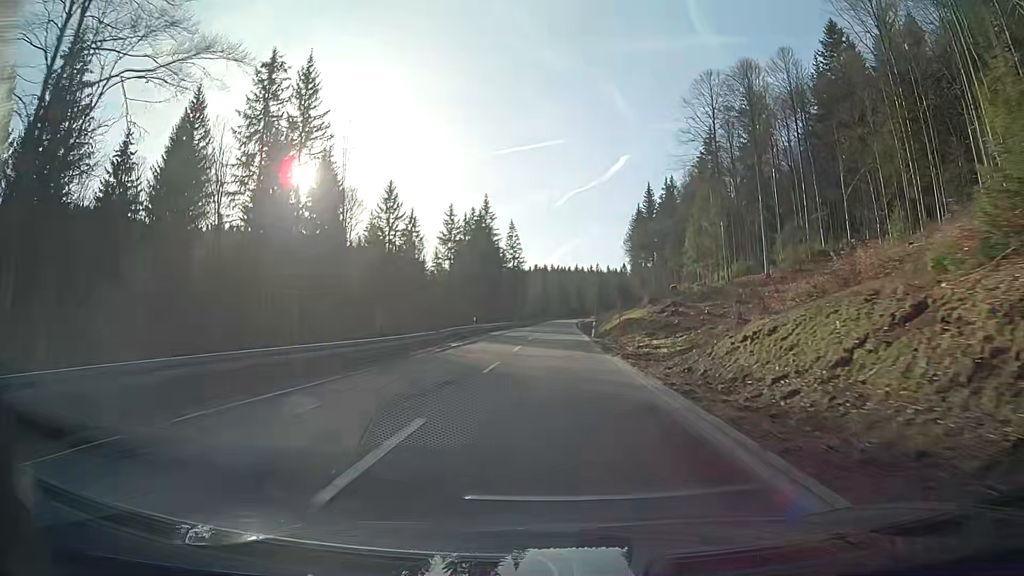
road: secondary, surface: asphalt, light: Day
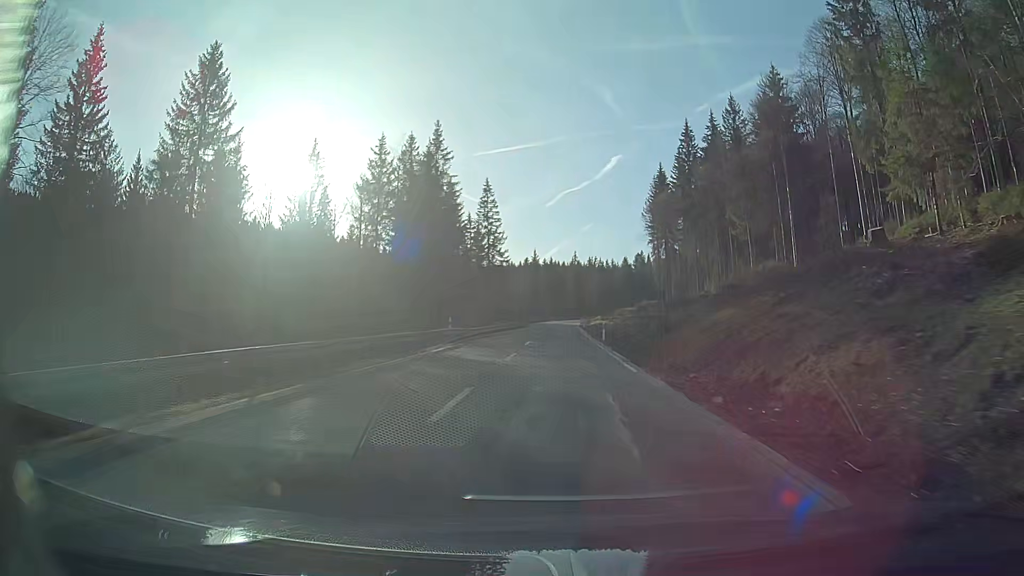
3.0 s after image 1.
(+0.2, +55.8) m; +1°
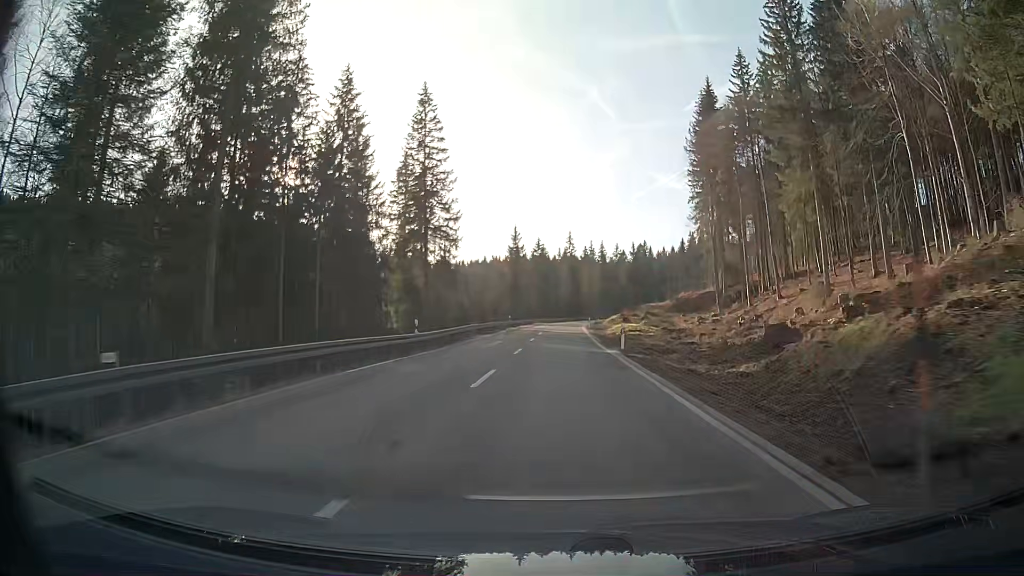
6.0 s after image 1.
(+0.4, +56.5) m; +1°
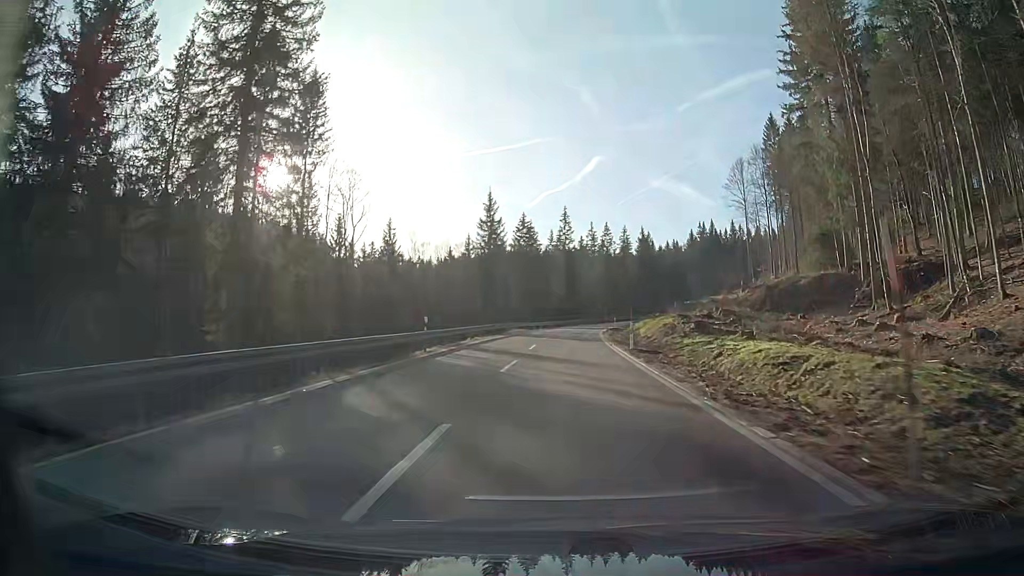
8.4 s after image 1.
(+0.3, +44.2) m; +1°
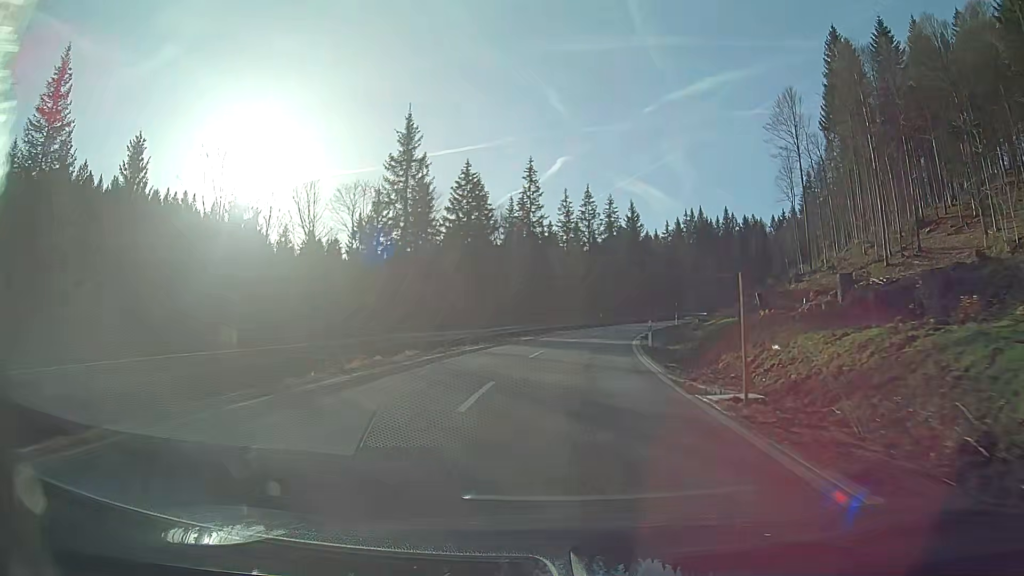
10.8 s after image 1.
(+1.0, +42.9) m; +4°
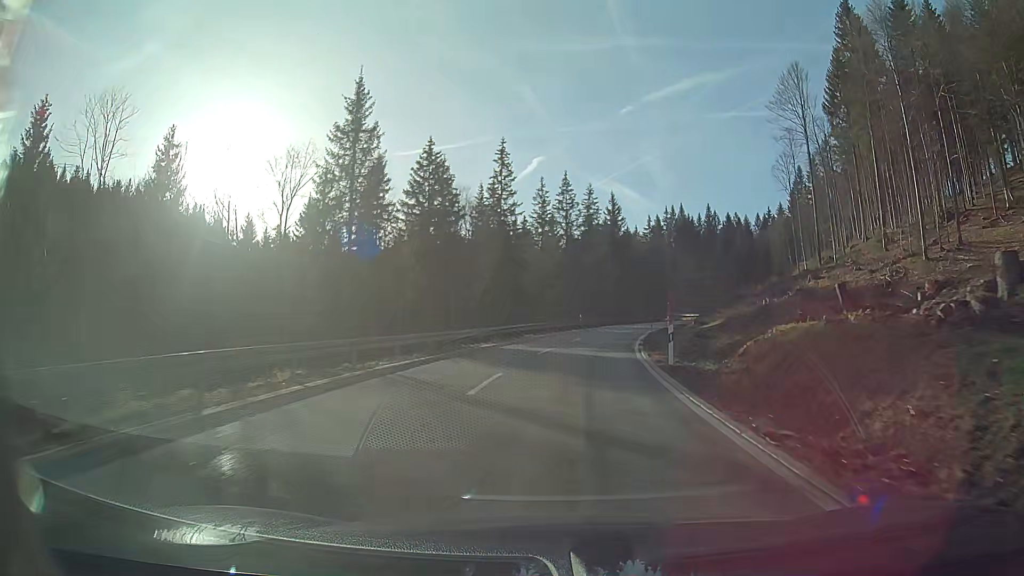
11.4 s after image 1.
(+0.2, +10.4) m; +2°
(0, +10) (+1, +20) (+2, +30) (+3, +40) (+5, +50) (+7, +59) (+10, +69) (+13, +79) (+16, +88) (+20, +97) m
